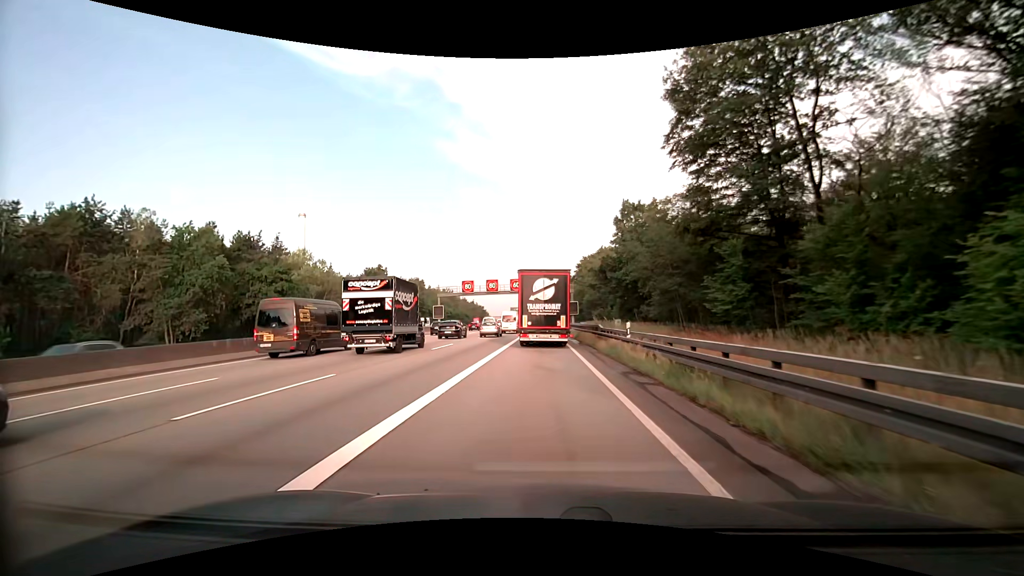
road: motorway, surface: asphalt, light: Day
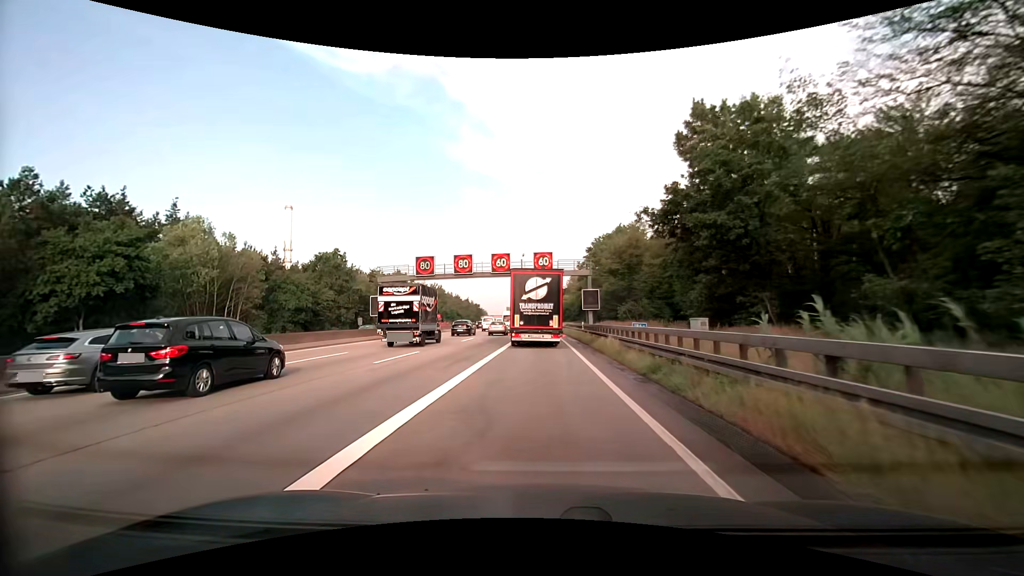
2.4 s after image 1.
(-0.1, +26.8) m; 0°
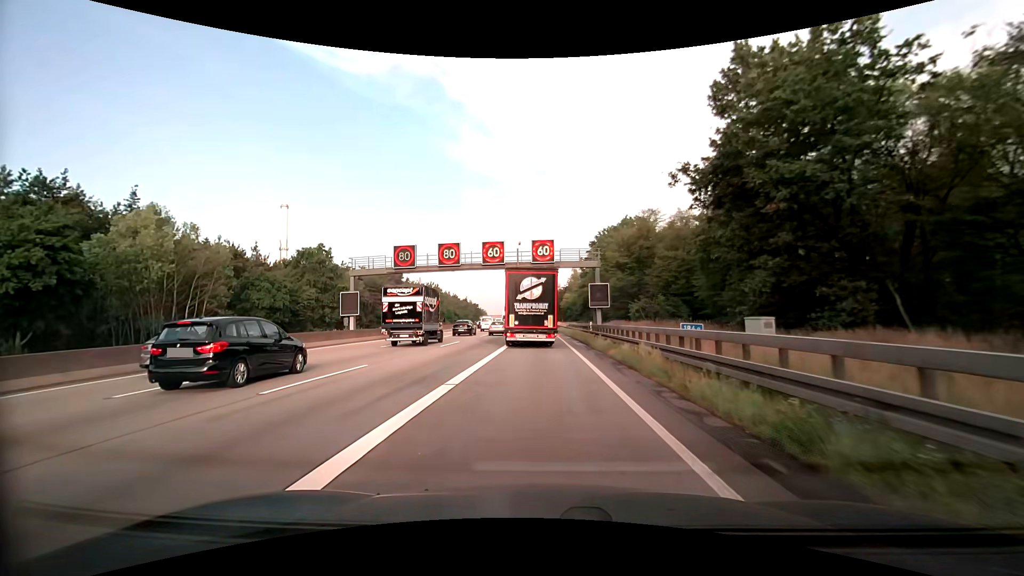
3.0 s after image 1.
(0.0, +6.9) m; 0°
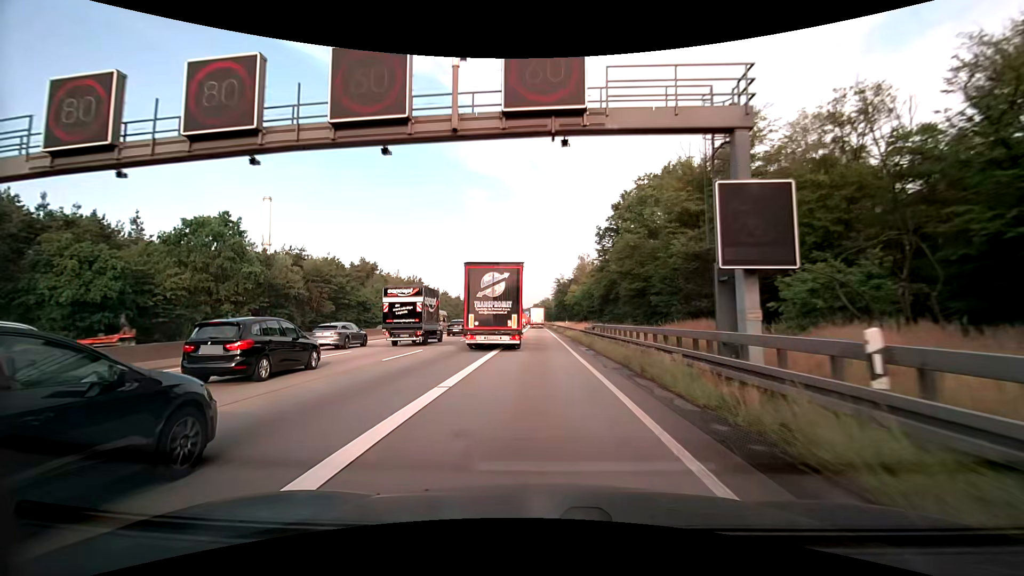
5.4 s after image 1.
(-0.1, +28.2) m; 0°
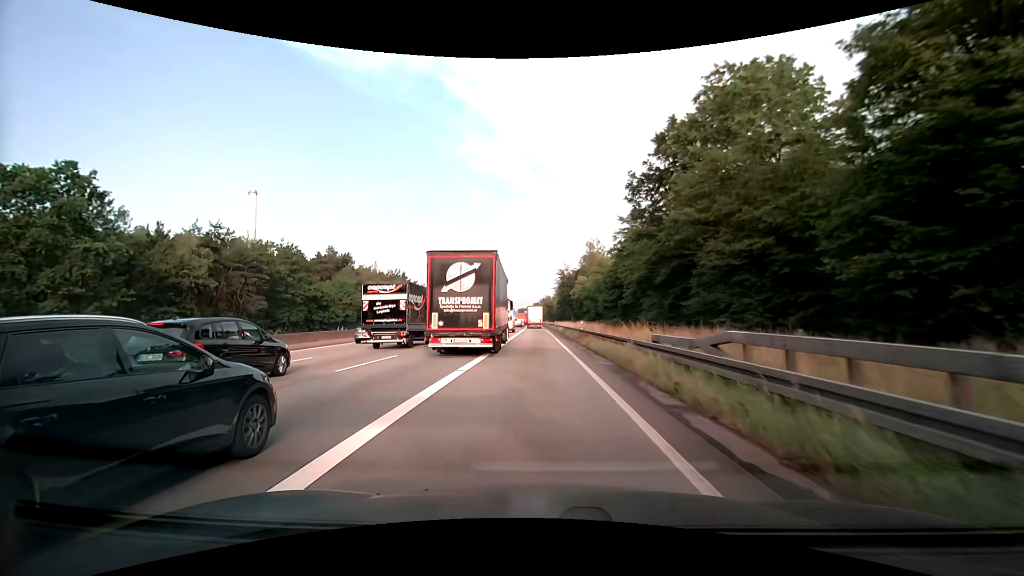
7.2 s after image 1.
(0.0, +21.9) m; 0°
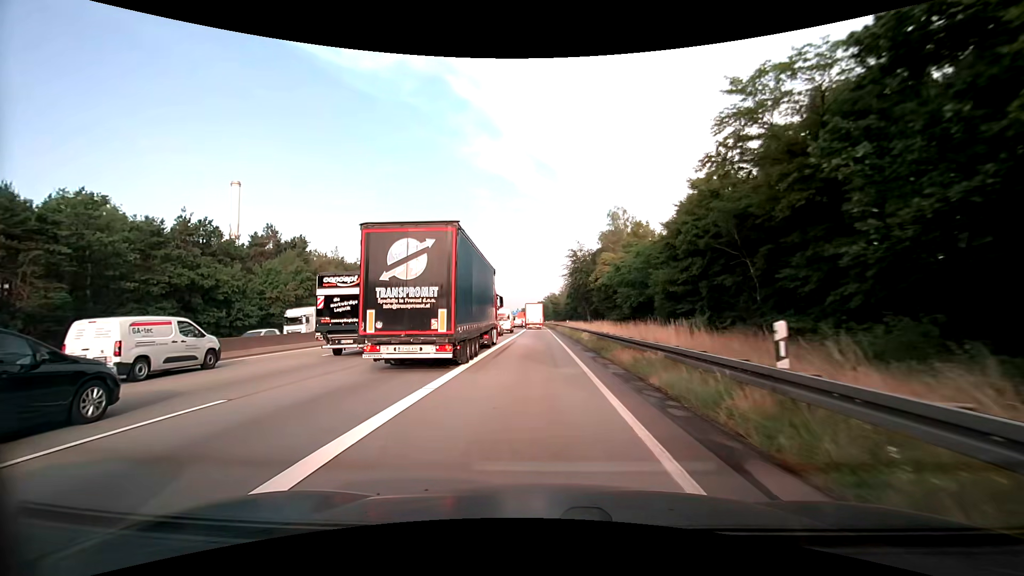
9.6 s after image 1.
(-0.1, +28.9) m; 0°
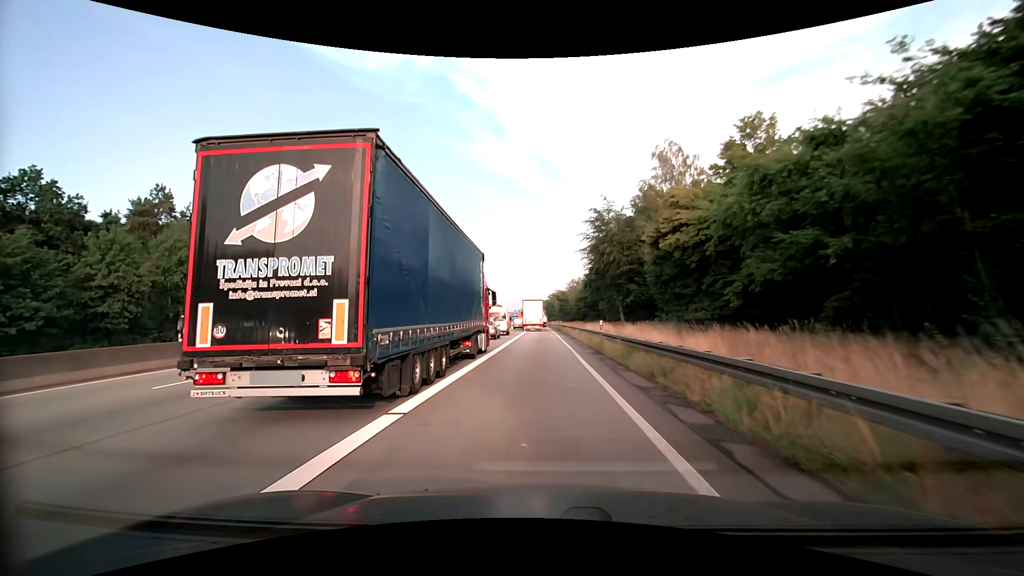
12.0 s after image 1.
(-0.2, +27.8) m; 0°
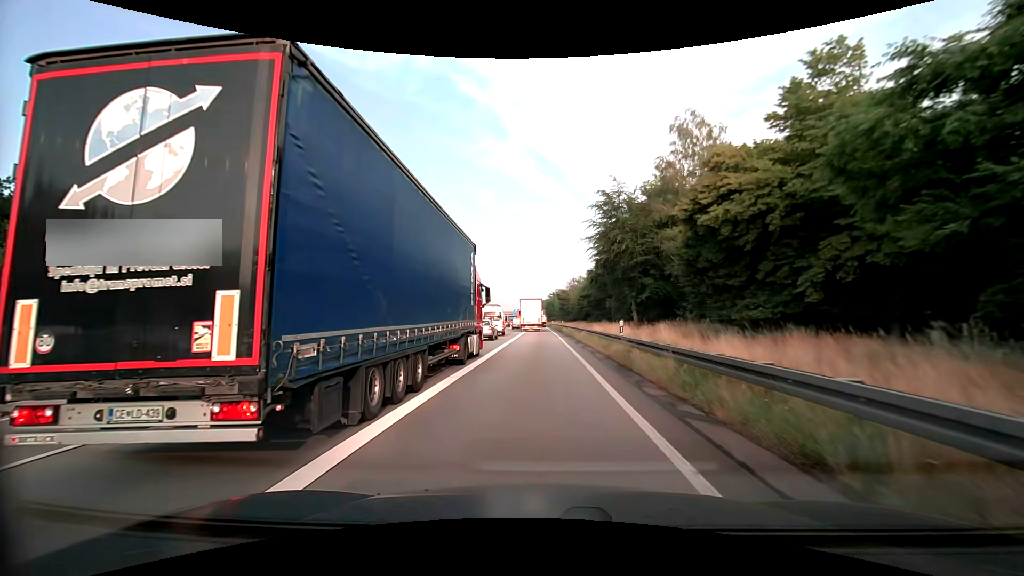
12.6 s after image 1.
(0.0, +6.8) m; 0°
(0, +10) (0, +20) (0, +30) (0, +40) (0, +50) (-1, +60) (-1, +70) (-1, +80) (-1, +90) (-1, +100) m
